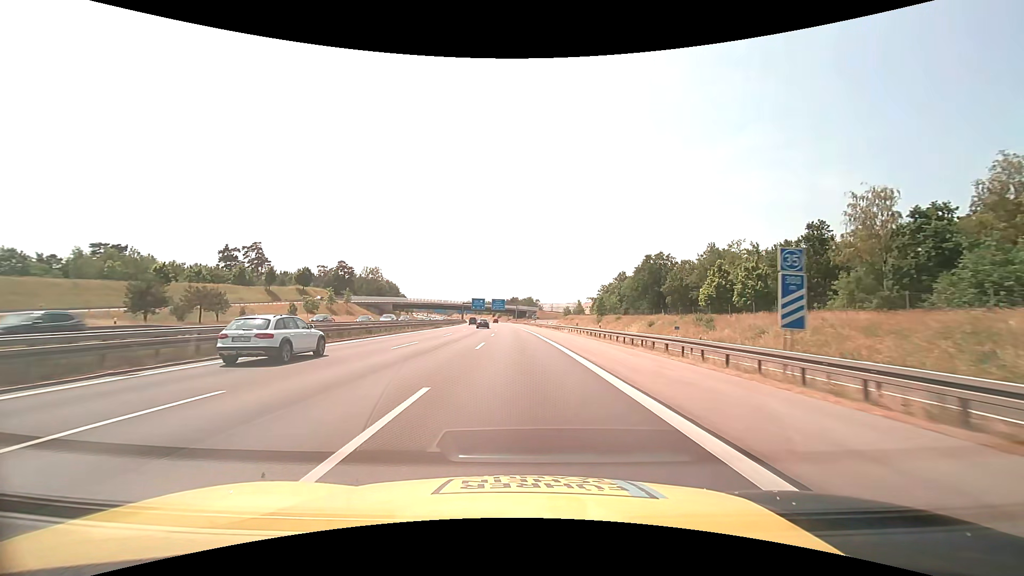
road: motorway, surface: asphalt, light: Day
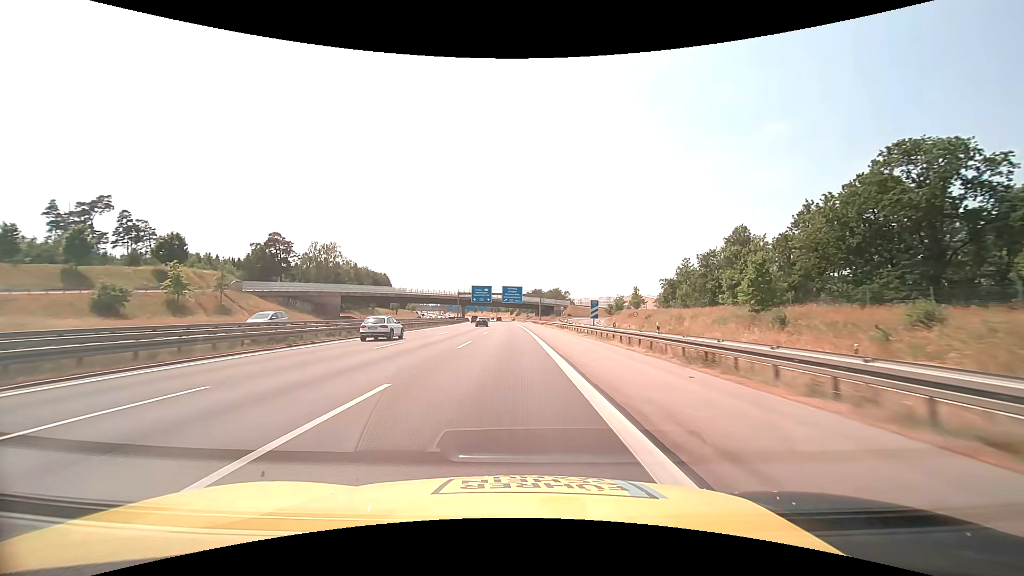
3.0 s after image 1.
(-0.8, +73.0) m; -2°
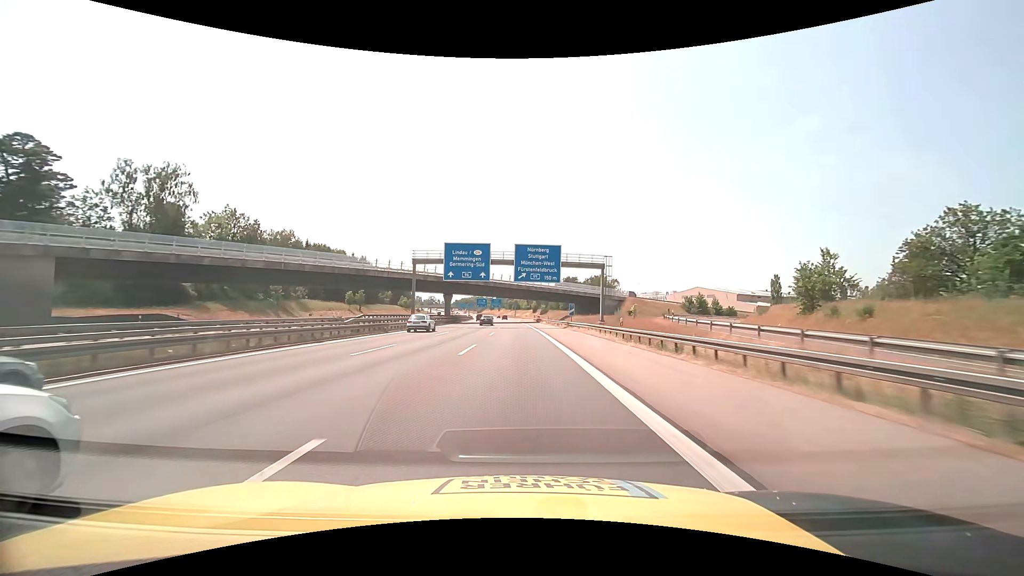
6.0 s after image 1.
(-2.1, +77.4) m; -3°
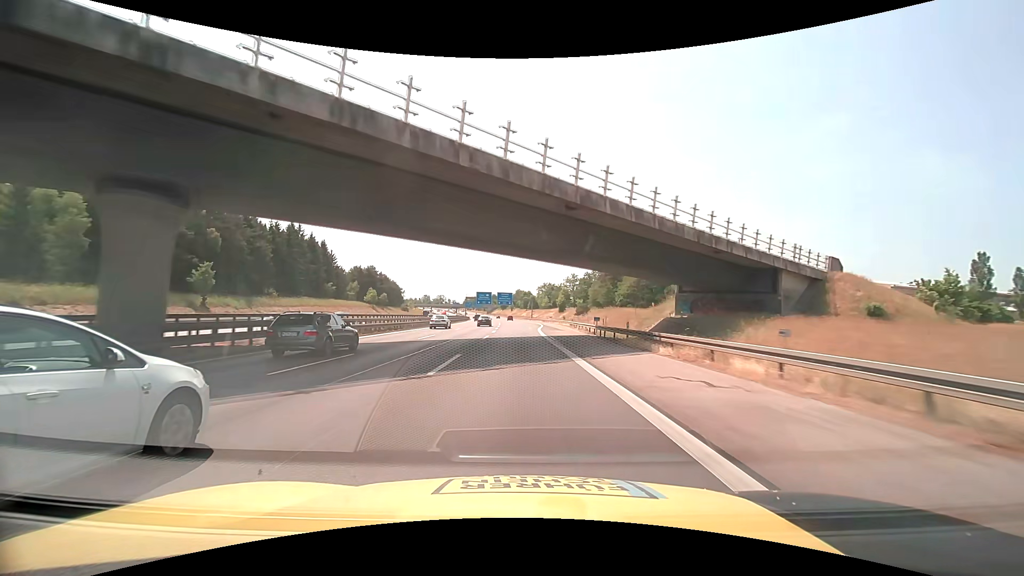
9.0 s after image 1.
(-1.0, +78.5) m; -2°
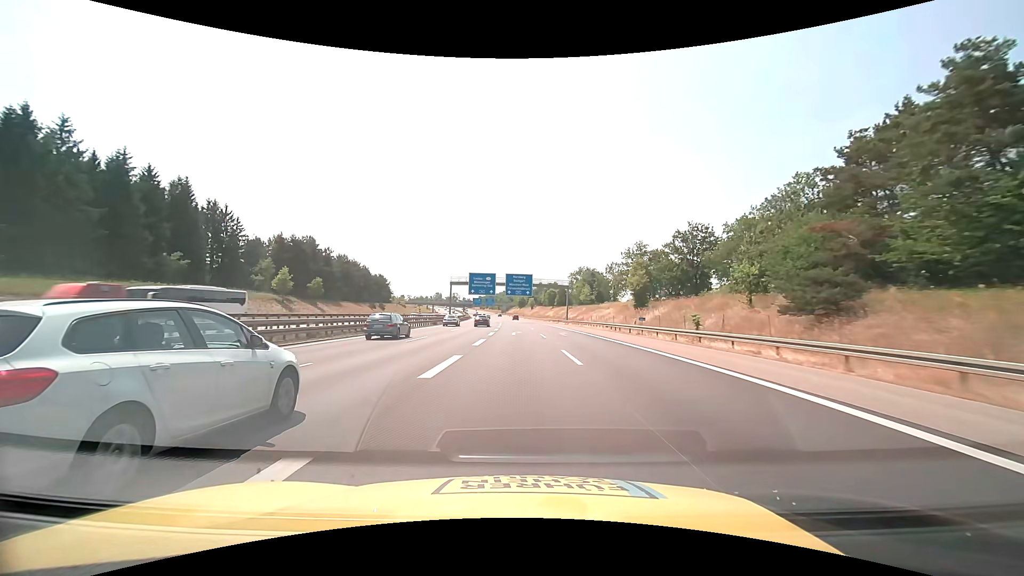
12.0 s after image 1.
(-1.6, +78.8) m; -2°
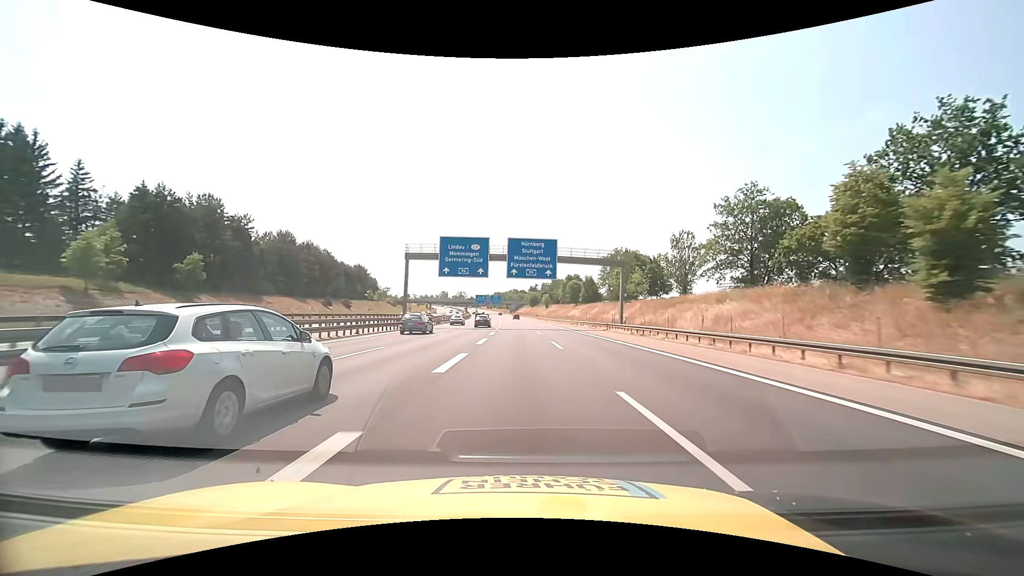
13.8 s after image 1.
(-0.6, +46.9) m; -1°
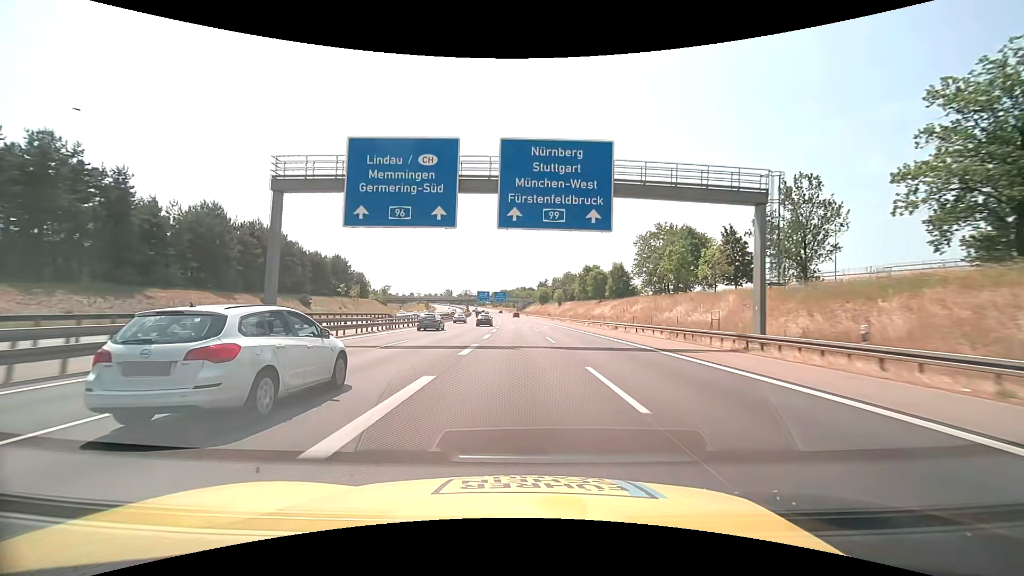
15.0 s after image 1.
(-0.2, +31.0) m; -1°
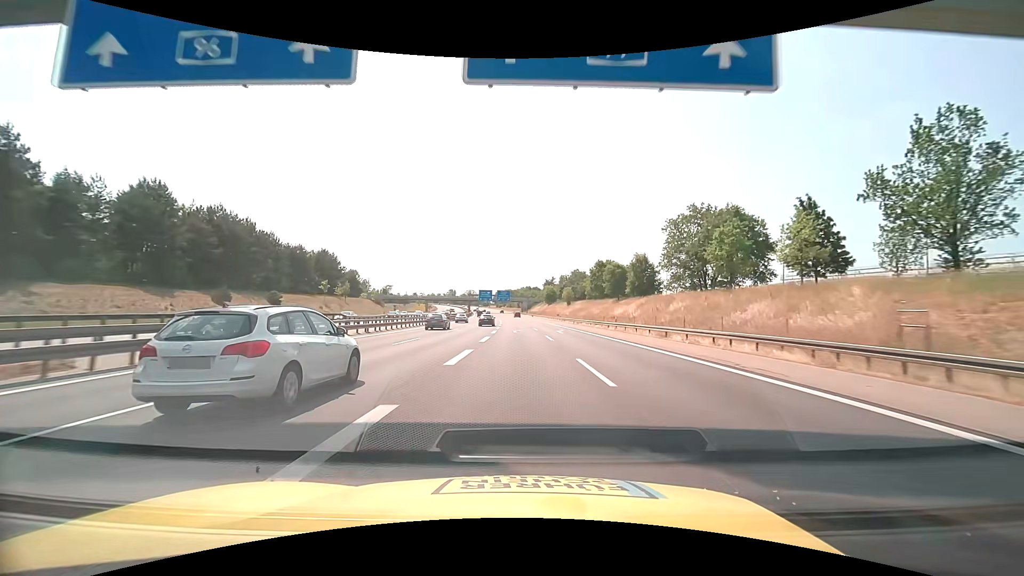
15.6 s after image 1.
(-0.1, +15.4) m; 0°
(0, +10) (0, +20) (0, +30) (-1, +40) (-1, +50) (-1, +60) (-1, +70) (-2, +80) (-2, +90) (-3, +100) m
